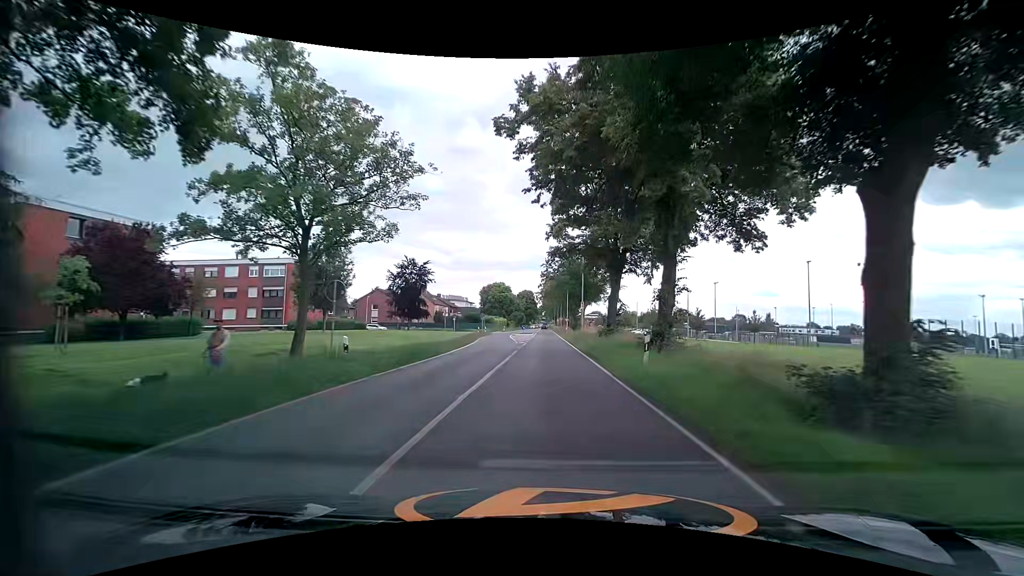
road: secondary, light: Day
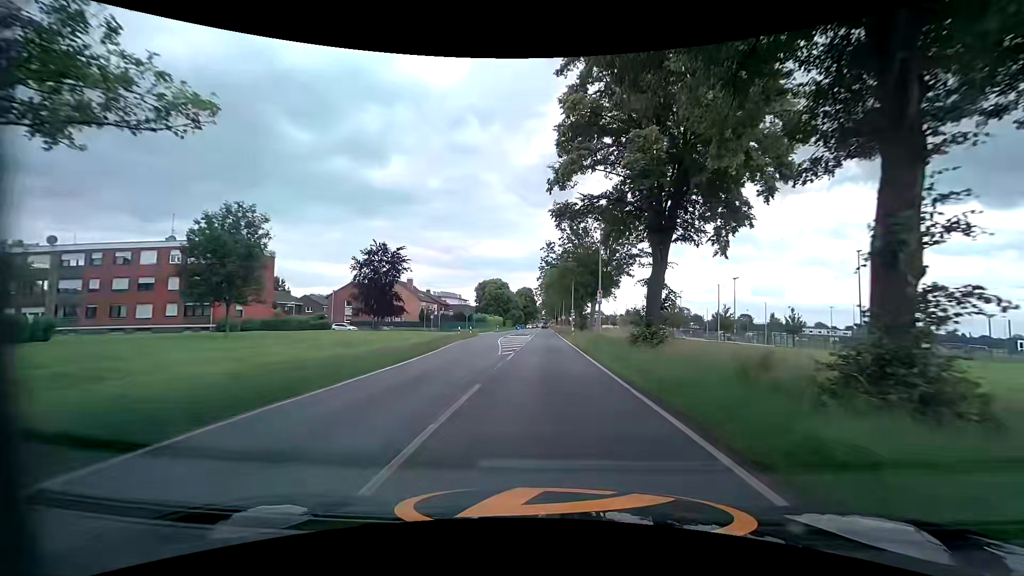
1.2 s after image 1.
(-0.2, +14.4) m; -1°
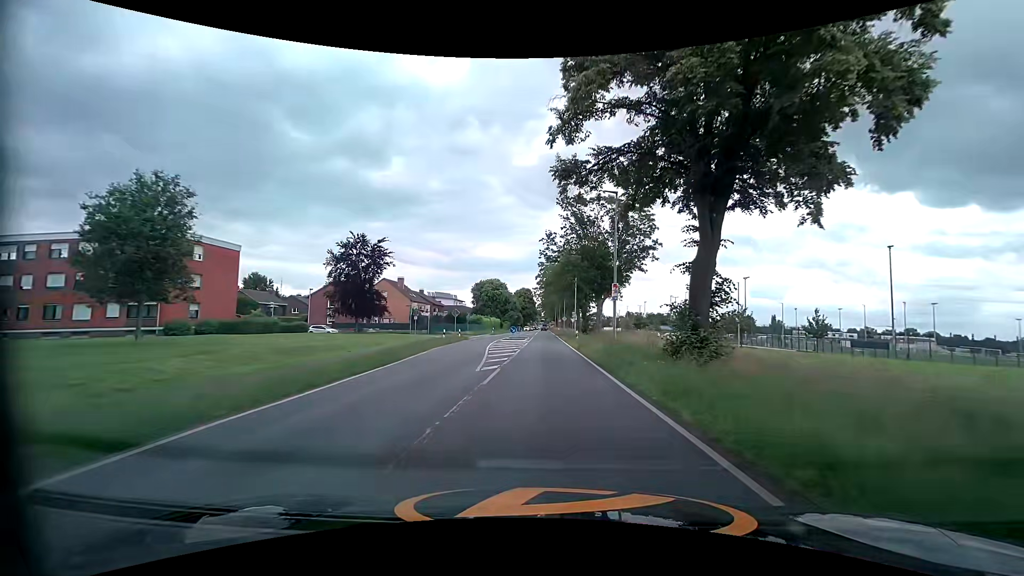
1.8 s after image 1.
(0.0, +7.1) m; 0°
(0, +10) (0, +20) (0, +30) (0, +40) (0, +50) (0, +60) (0, +70) (0, +80) (0, +90) (0, +100) m
